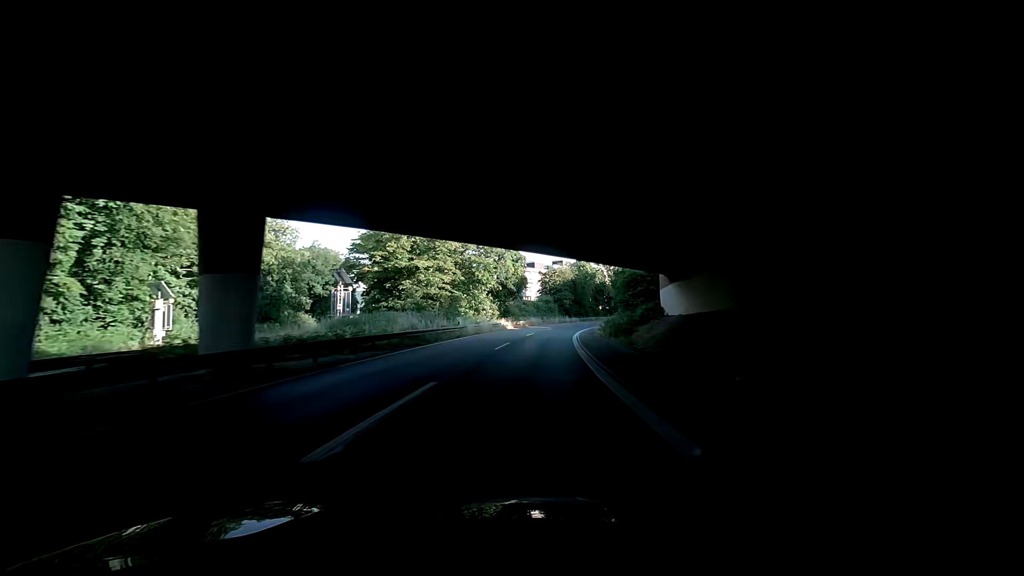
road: trunk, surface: asphalt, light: Day
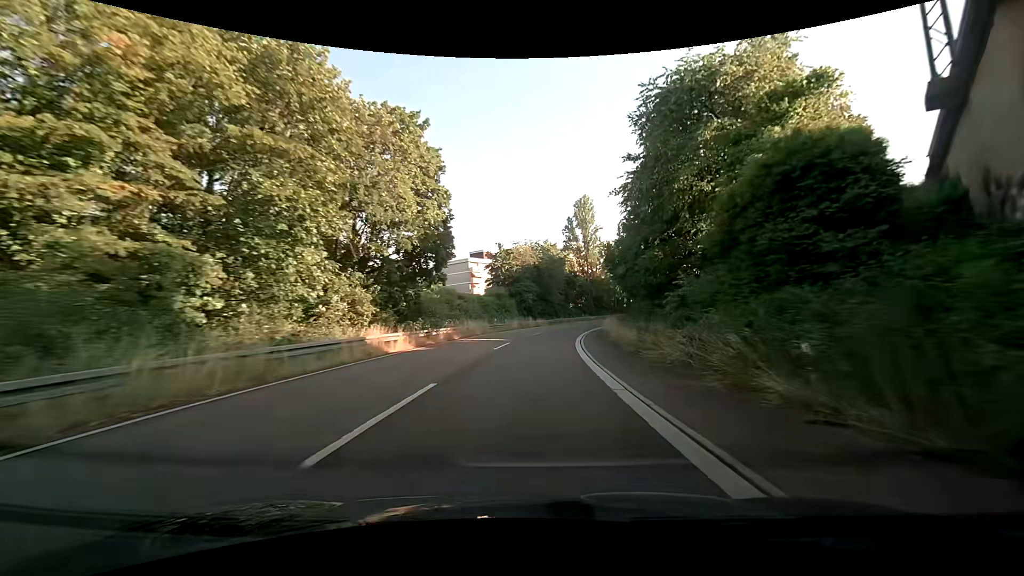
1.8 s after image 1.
(+2.8, +35.7) m; +5°
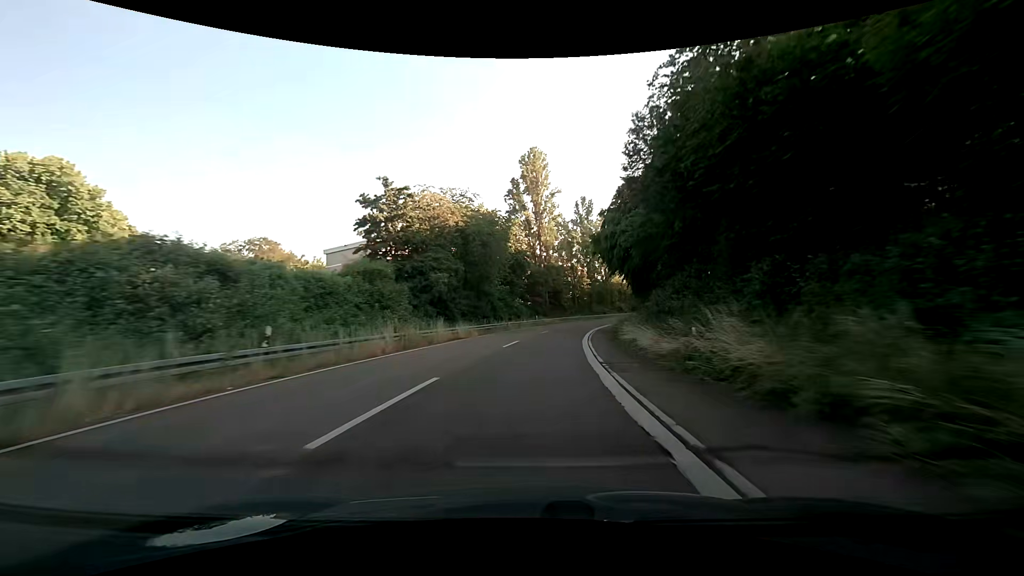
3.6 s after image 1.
(+1.9, +35.2) m; +7°
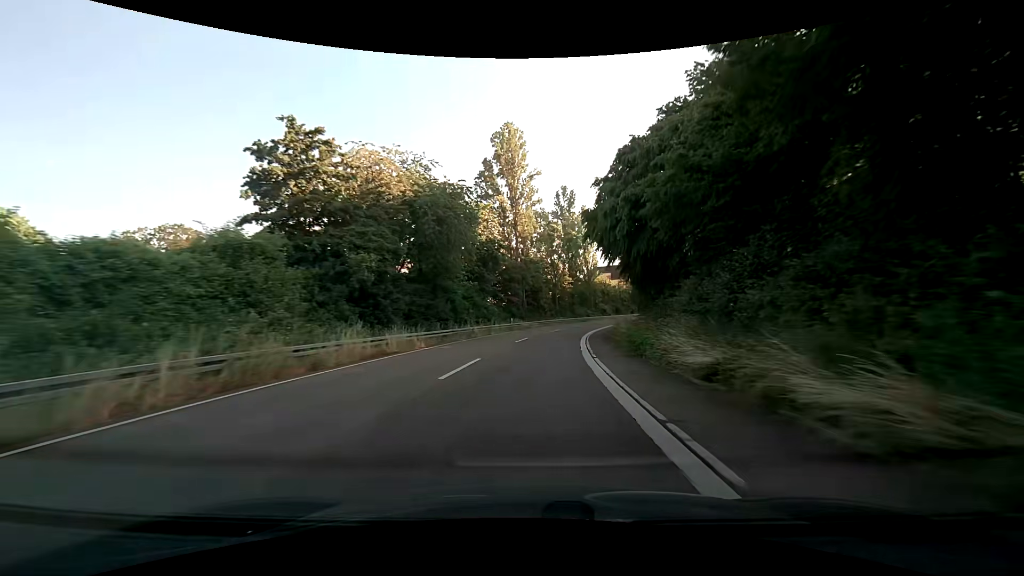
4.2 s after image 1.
(+0.3, +11.6) m; +3°
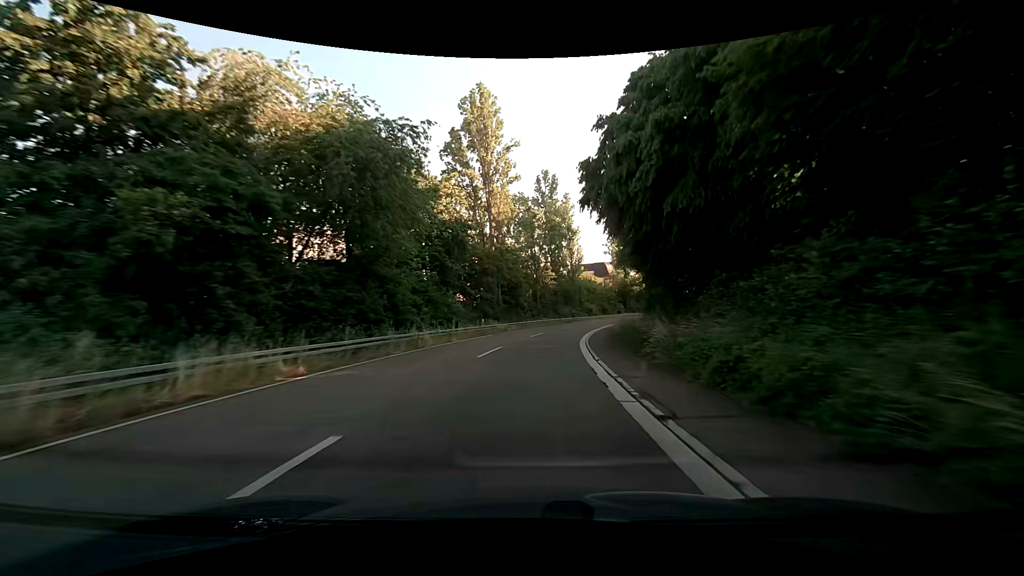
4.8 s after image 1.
(+0.2, +11.5) m; +2°
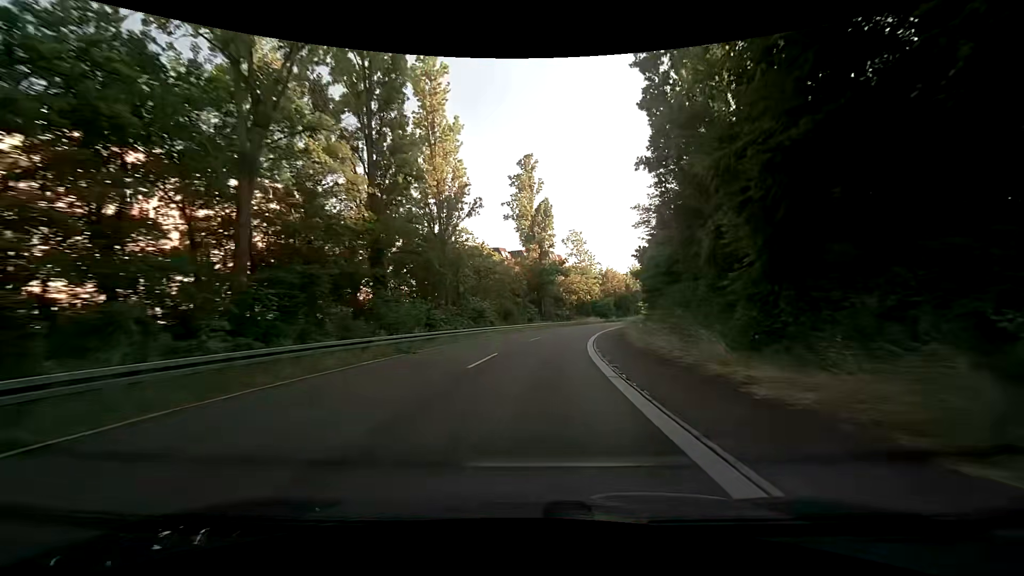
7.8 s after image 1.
(+6.5, +56.7) m; +13°
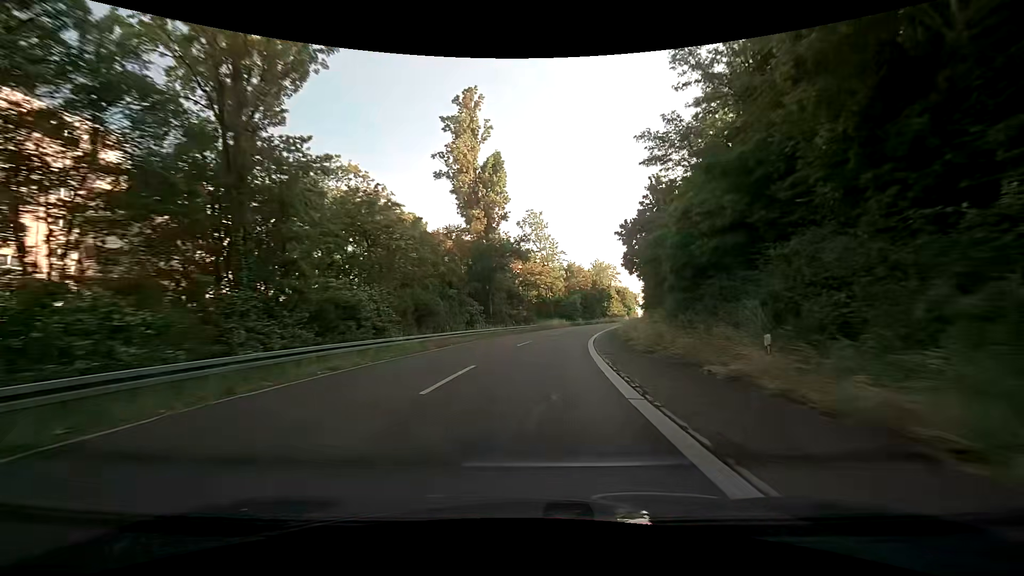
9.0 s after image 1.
(+1.1, +22.9) m; +5°
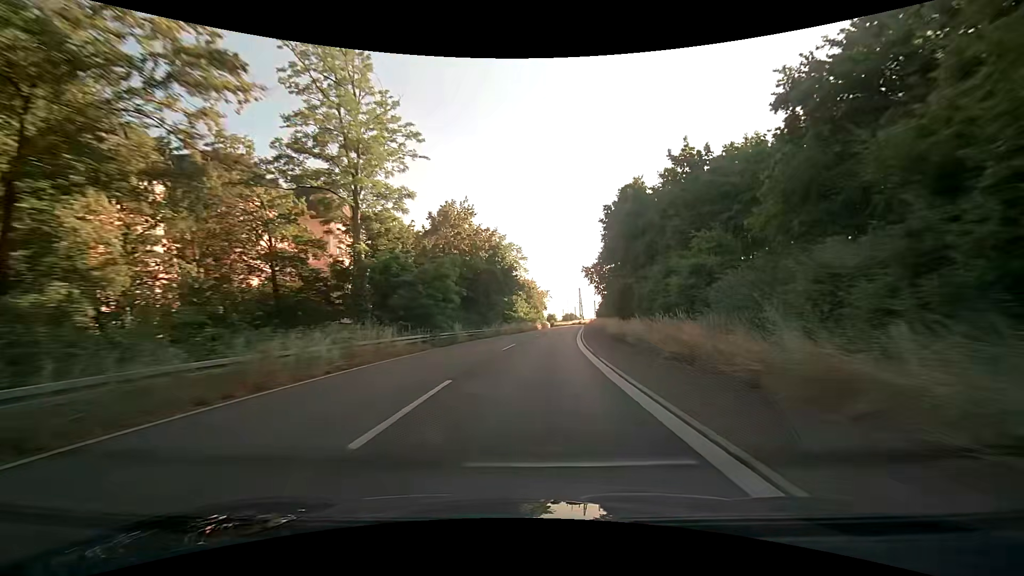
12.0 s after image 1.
(+6.9, +56.9) m; +13°
(0, +10) (+1, +20) (+1, +30) (+2, +40) (+3, +50) (+4, +60) (+5, +70) (+6, +80) (+8, +90) (+9, +100) m
